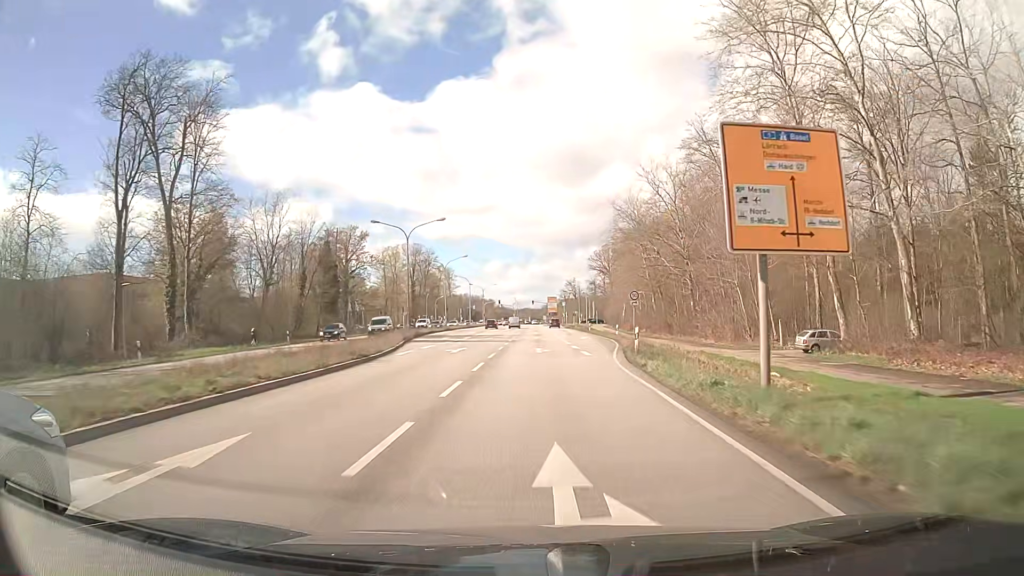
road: primary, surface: asphalt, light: Day
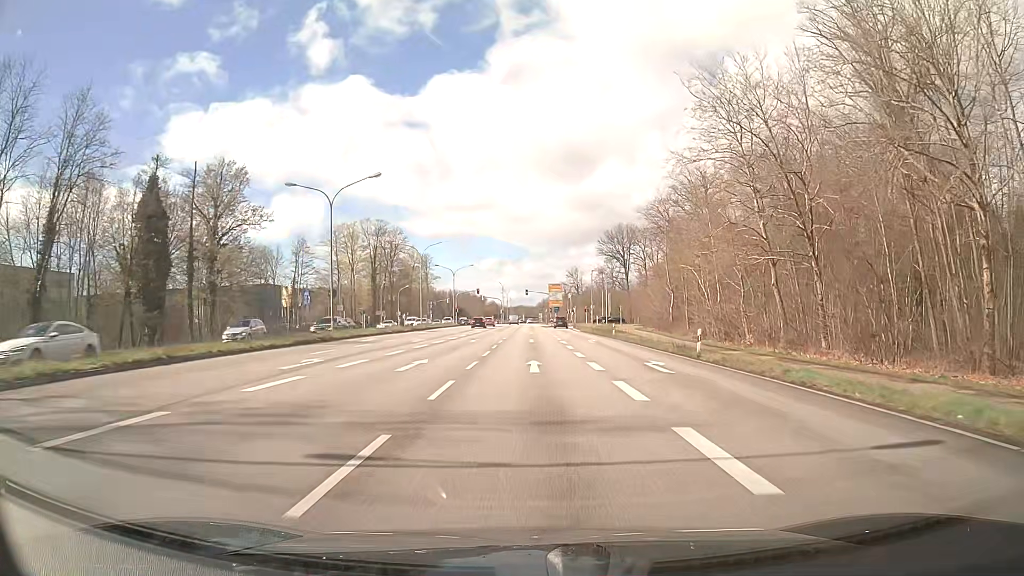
(+0.2, +51.3) m; +1°
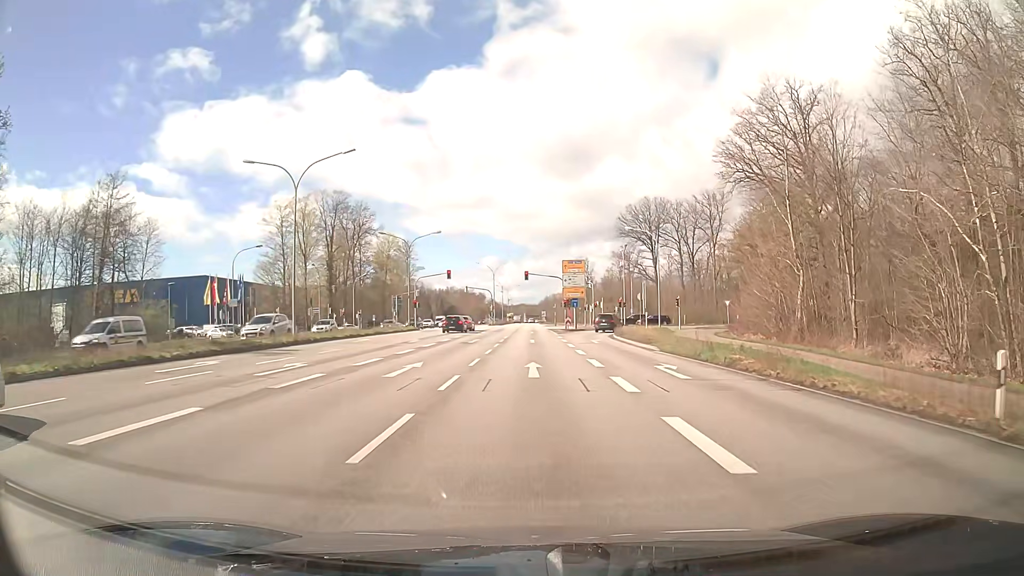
(-0.3, +41.5) m; 0°
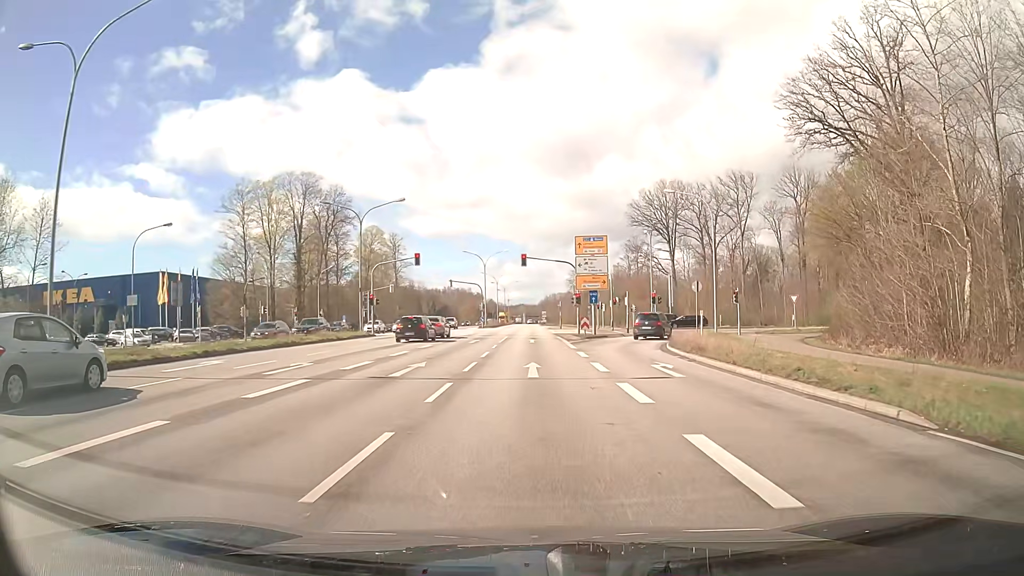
(0.0, +19.4) m; 0°
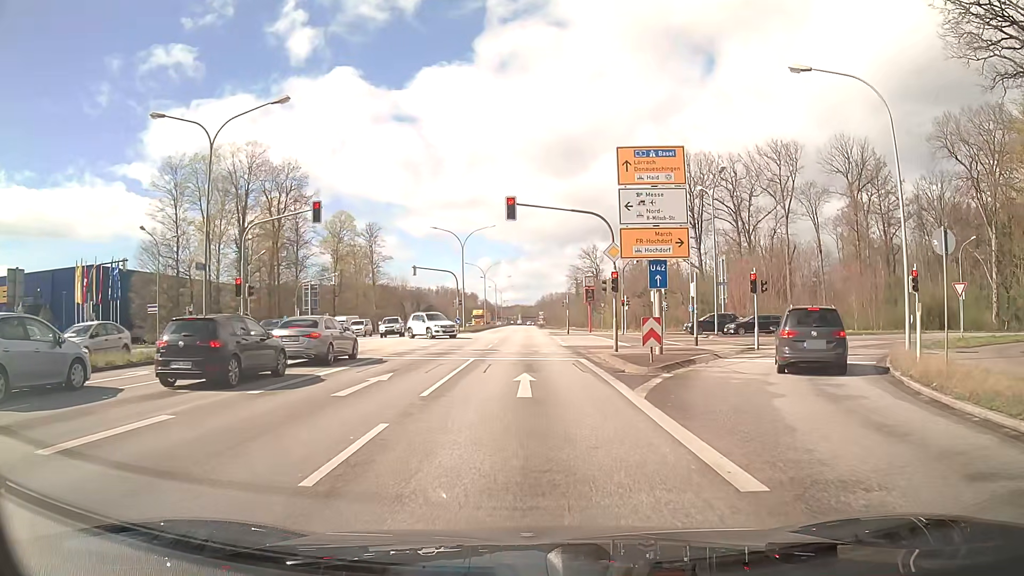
(0.0, +23.7) m; 0°
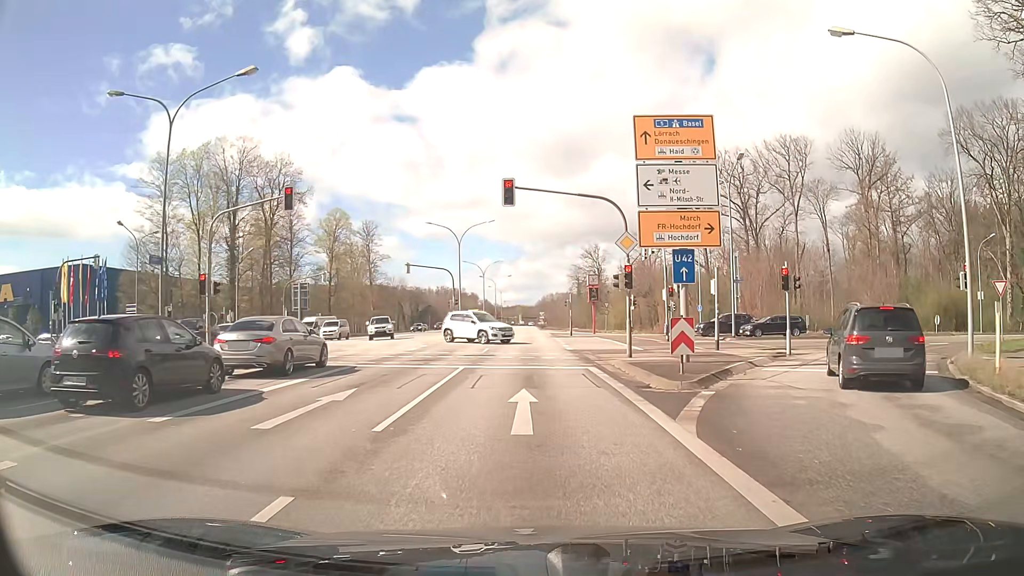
(0.0, +3.4) m; 0°
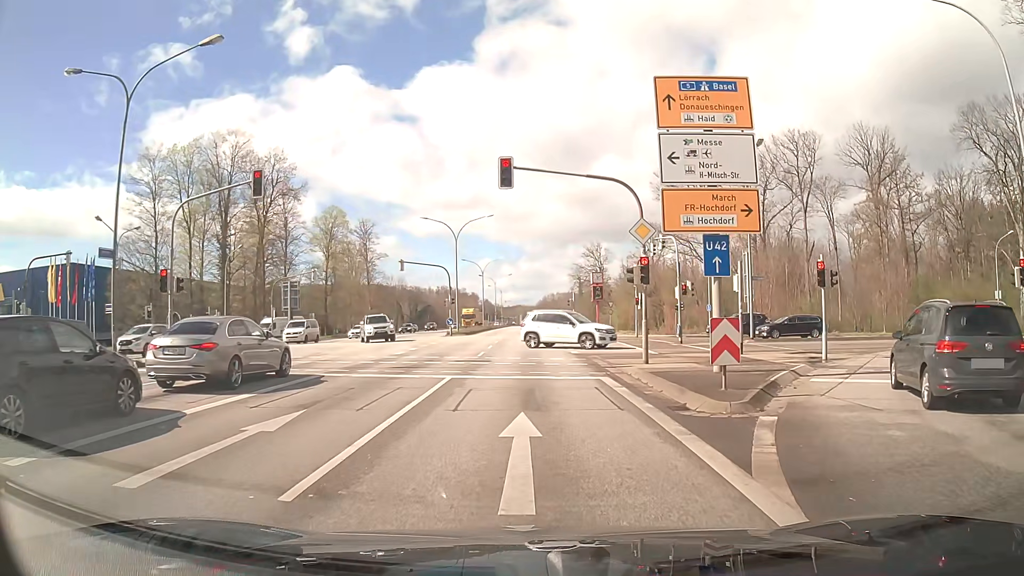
(0.0, +3.0) m; -1°
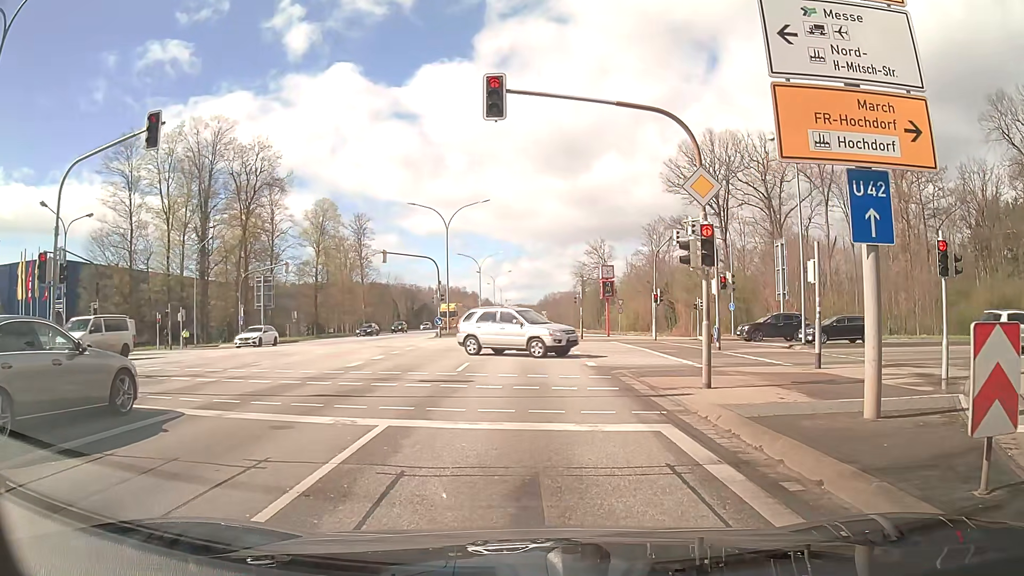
(0.0, +6.7) m; -1°
